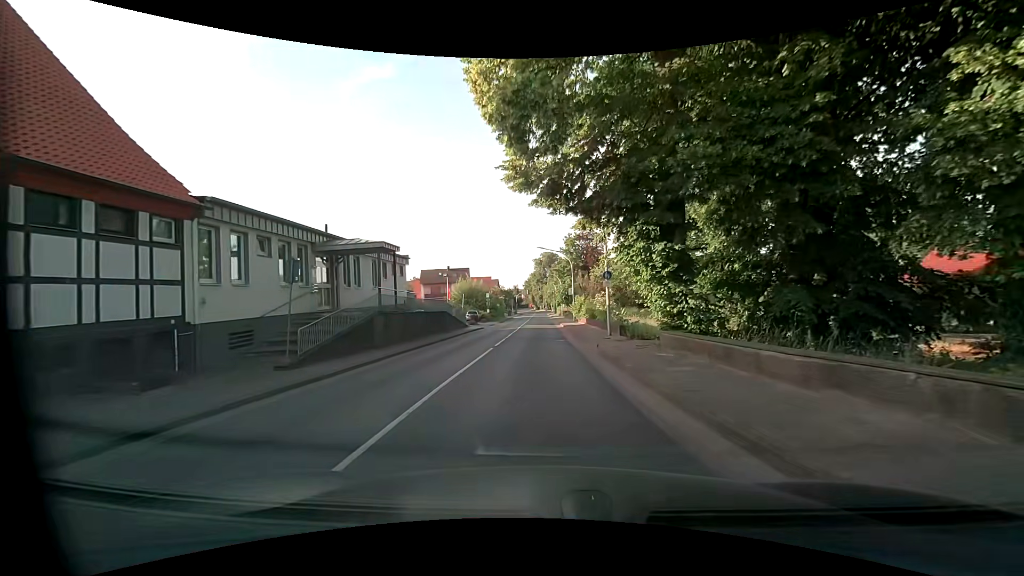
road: primary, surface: asphalt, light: Day
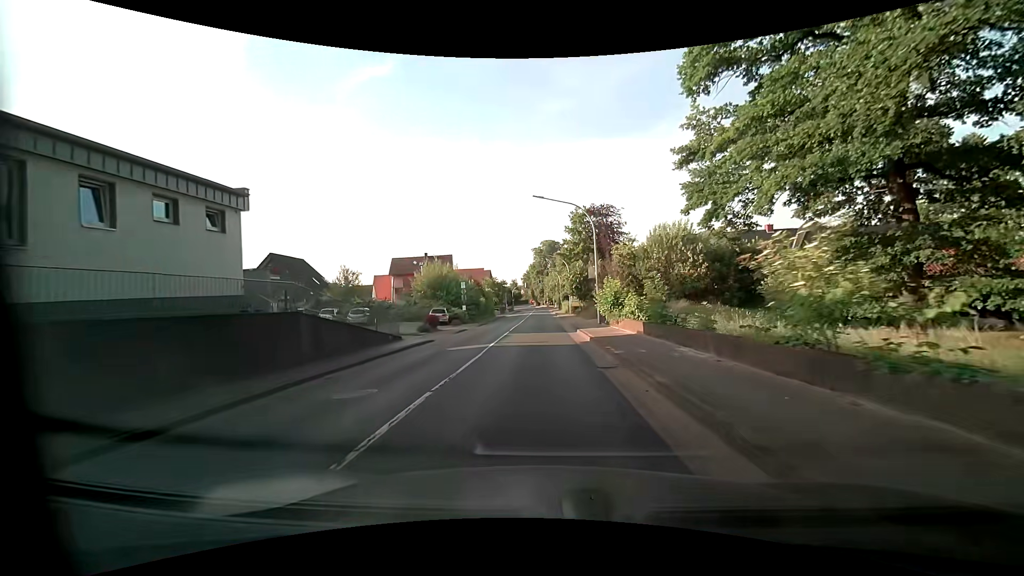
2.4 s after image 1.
(-0.4, +22.1) m; 0°
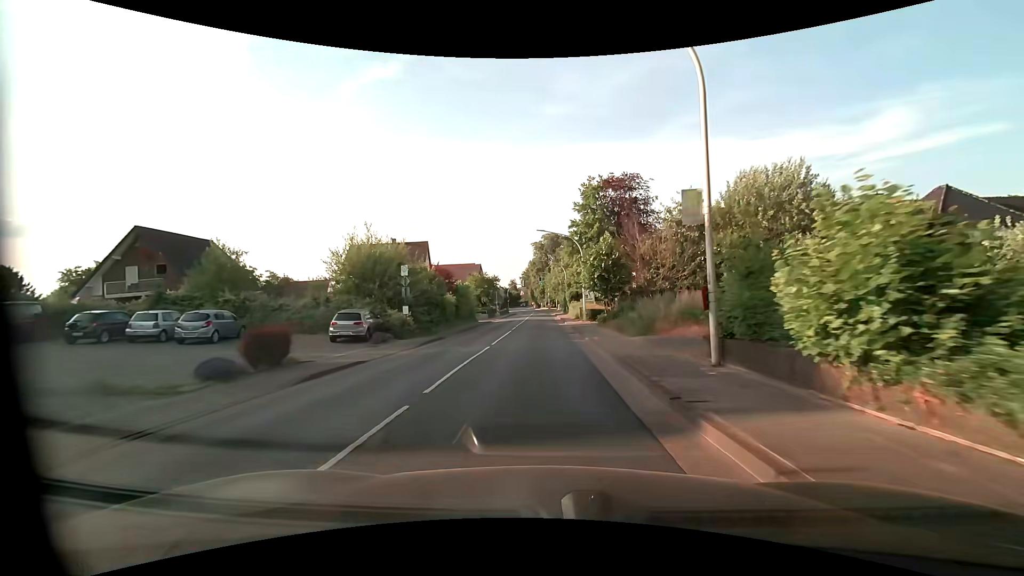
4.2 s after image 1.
(0.0, +20.0) m; 0°
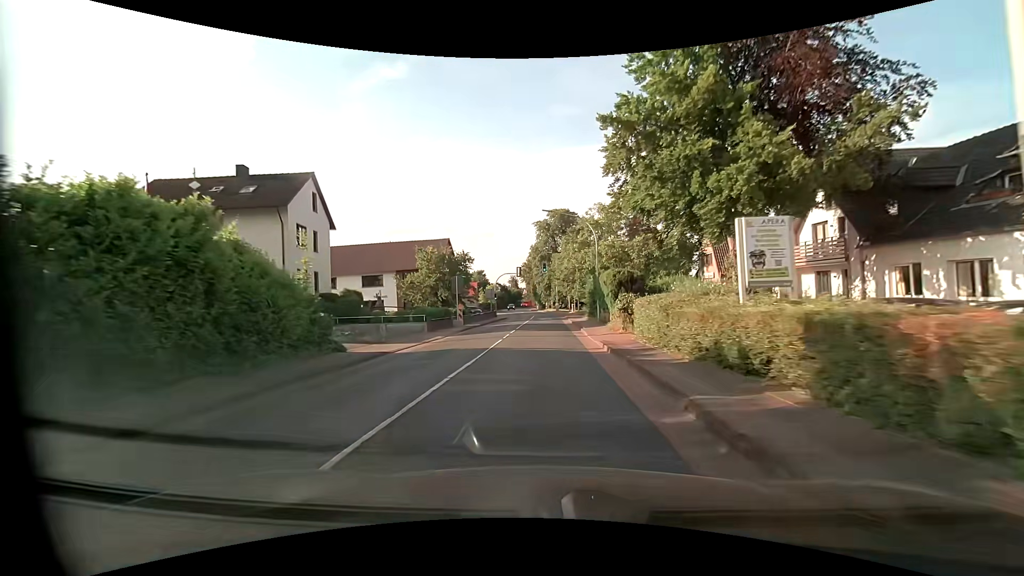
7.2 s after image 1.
(-0.3, +36.4) m; -1°
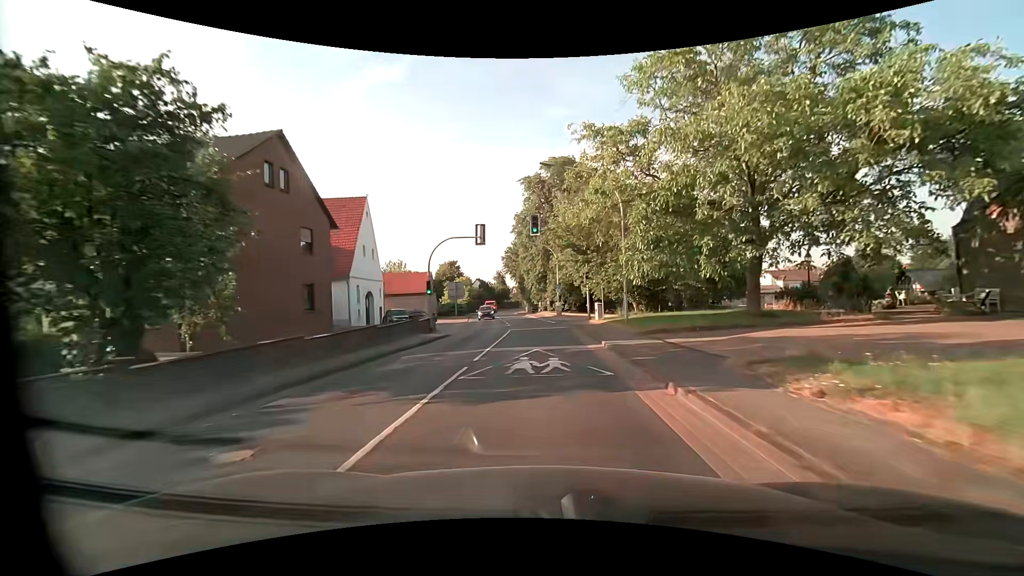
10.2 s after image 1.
(0.0, +37.6) m; 0°
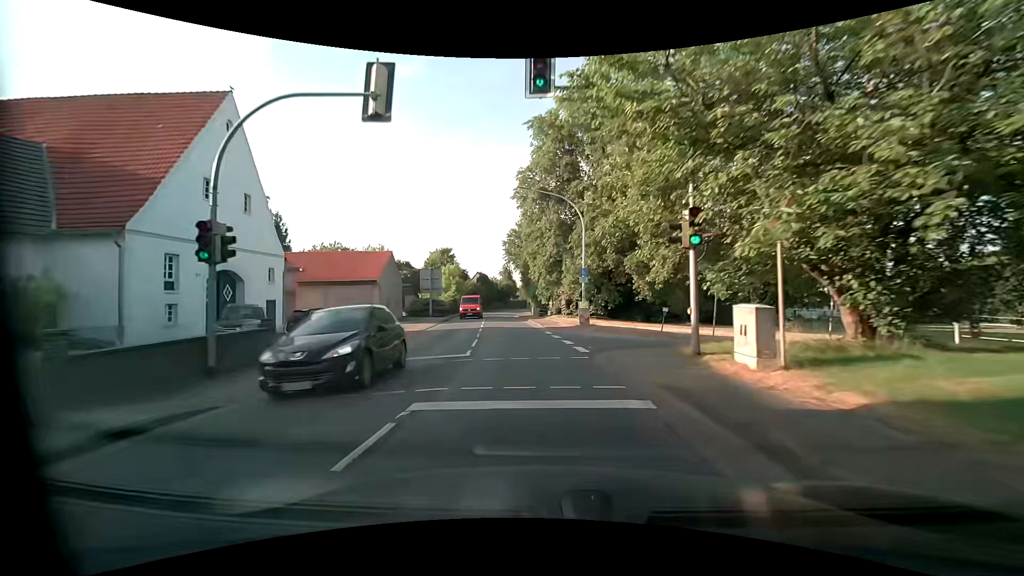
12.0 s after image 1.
(-0.1, +21.8) m; -1°
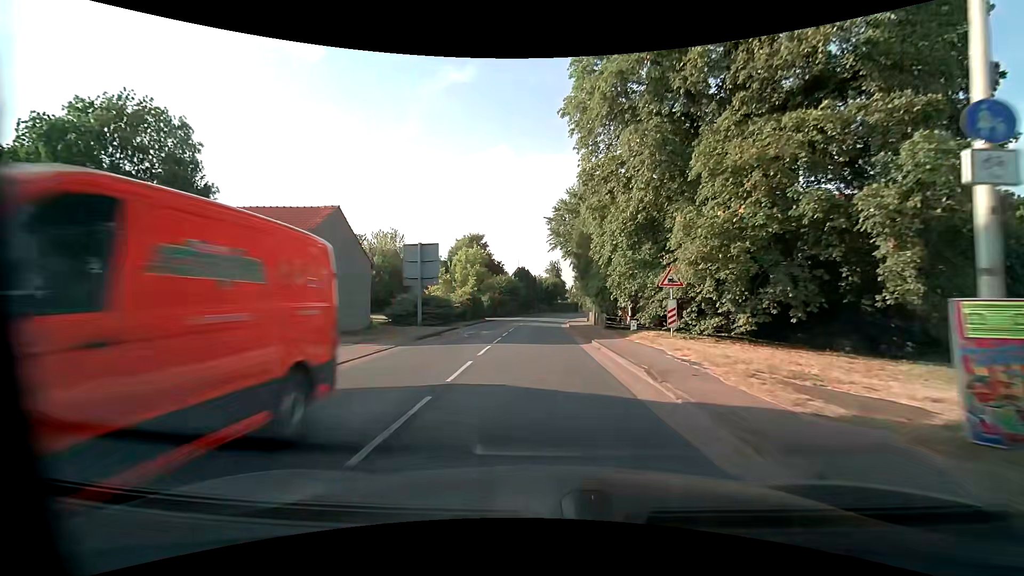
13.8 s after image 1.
(-1.3, +21.5) m; -6°
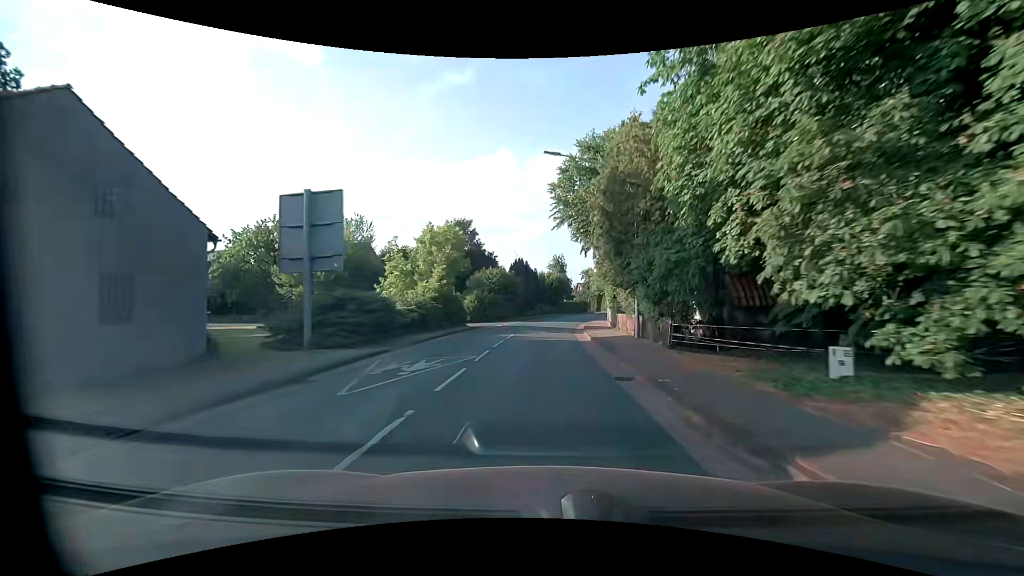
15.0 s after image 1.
(0.0, +14.6) m; 0°
(0, +10) (0, +20) (+1, +30) (+1, +40) (+3, +50) (+4, +60) (+7, +69) (+9, +79) (+14, +88) (+22, +94) m
